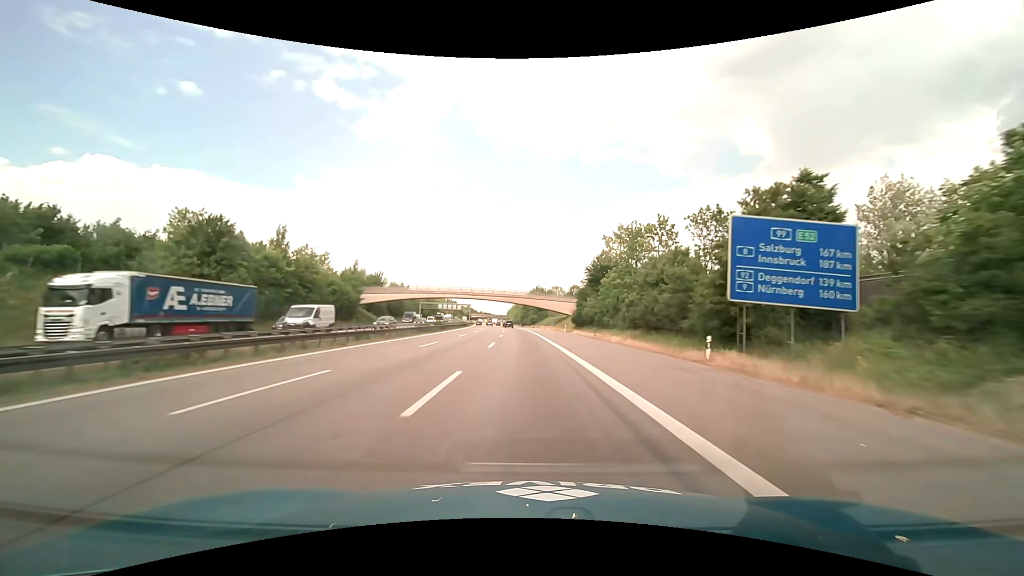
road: motorway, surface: asphalt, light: Day
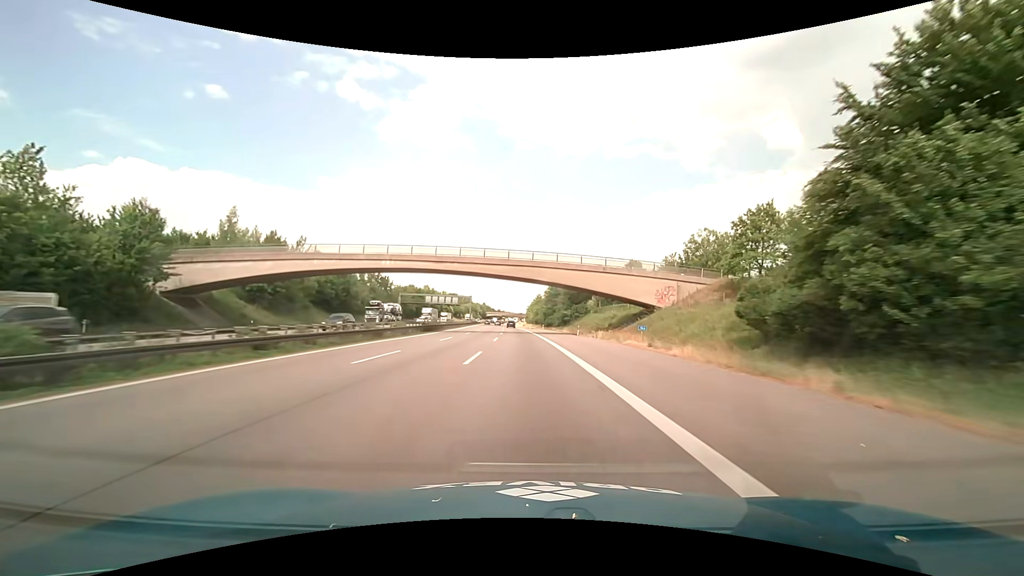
(-1.2, +63.3) m; -2°
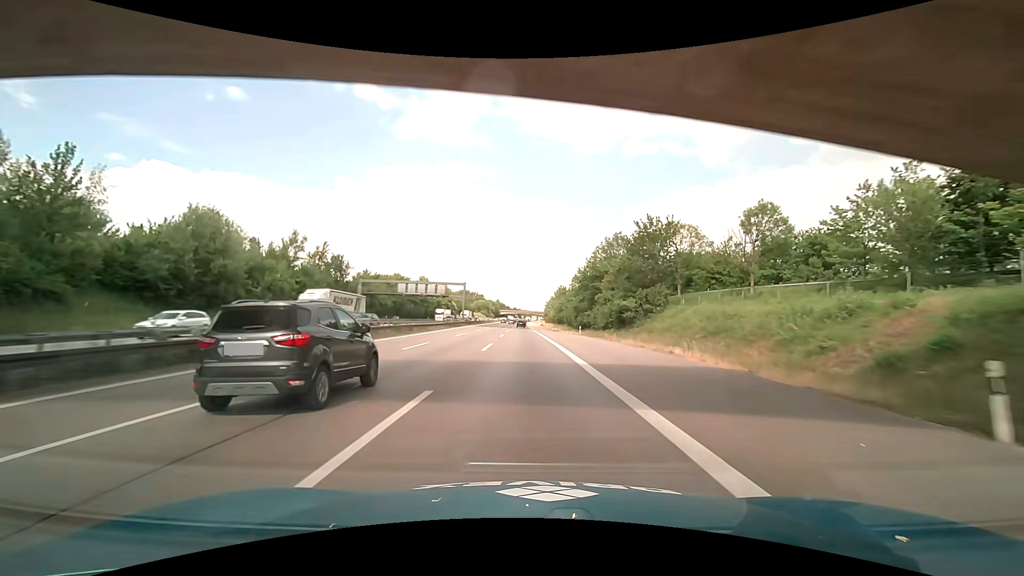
(-0.8, +47.5) m; -2°
(0, +10) (0, +20) (0, +30) (0, +40) (-1, +50) (-1, +60) (-1, +70) (-1, +80) (-1, +90) (-1, +100) m
